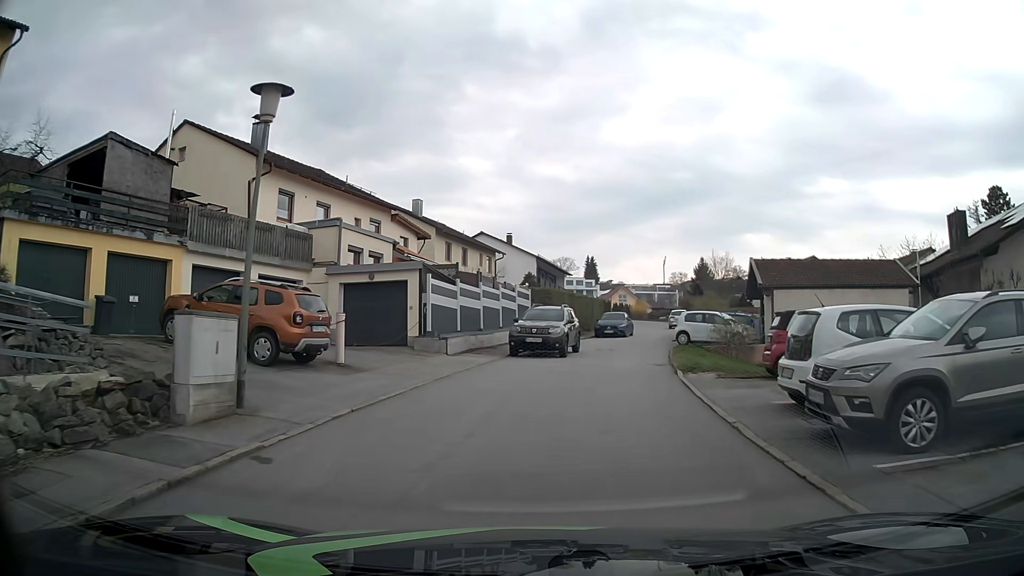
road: residential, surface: asphalt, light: Day
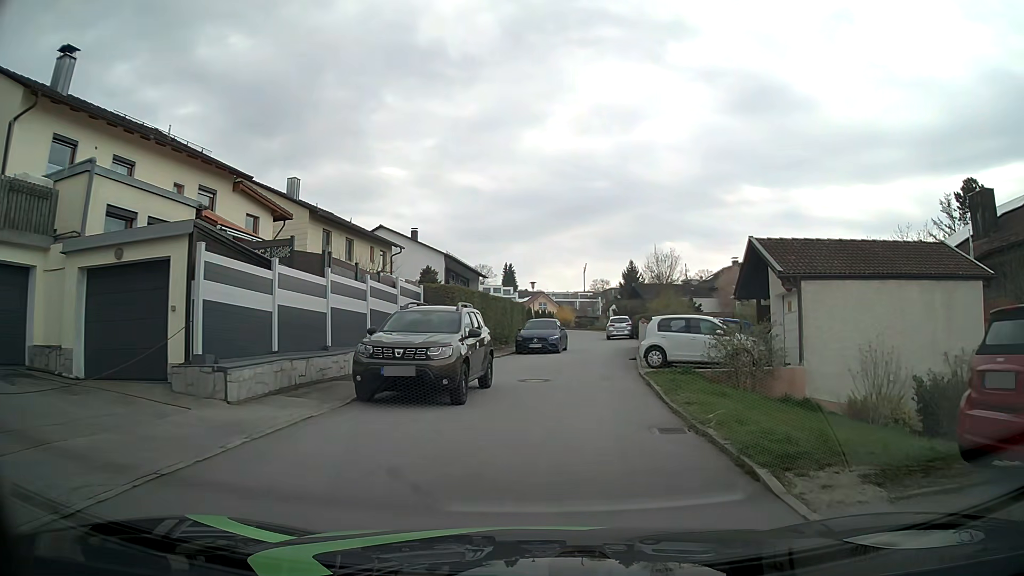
(+0.6, +10.4) m; +7°
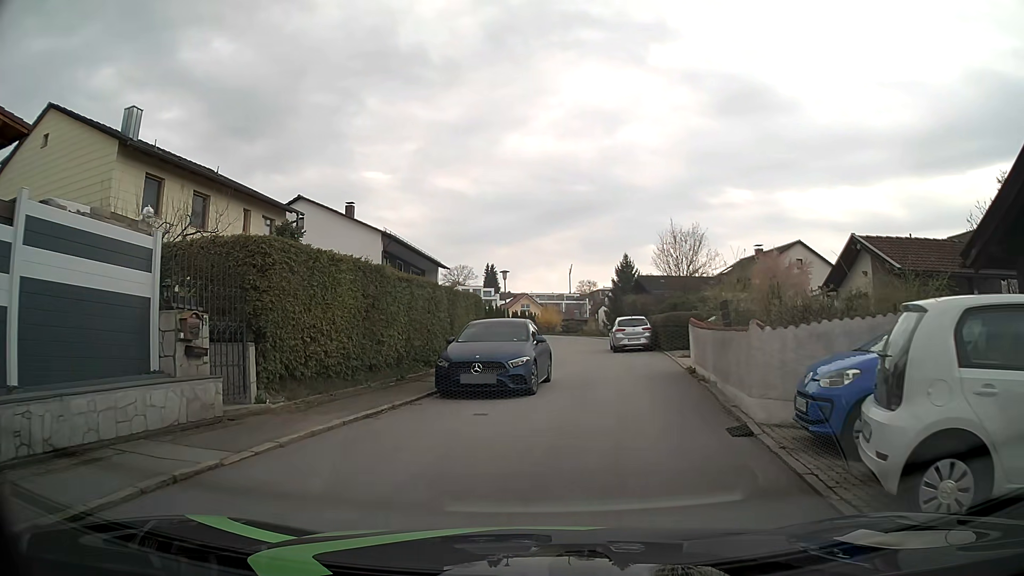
(+0.8, +14.9) m; +2°
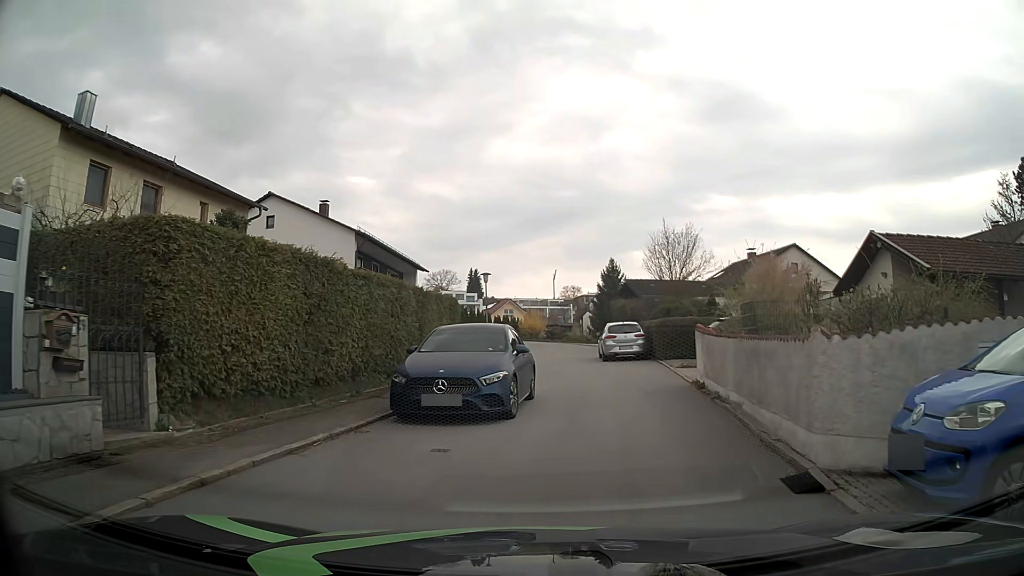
(0.0, +2.5) m; 0°
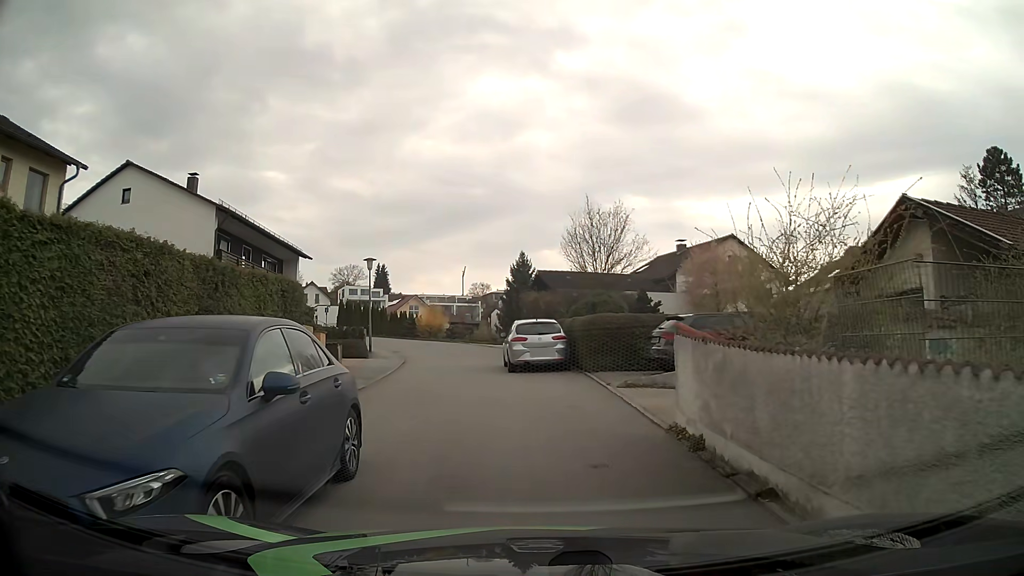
(+0.6, +6.7) m; +8°
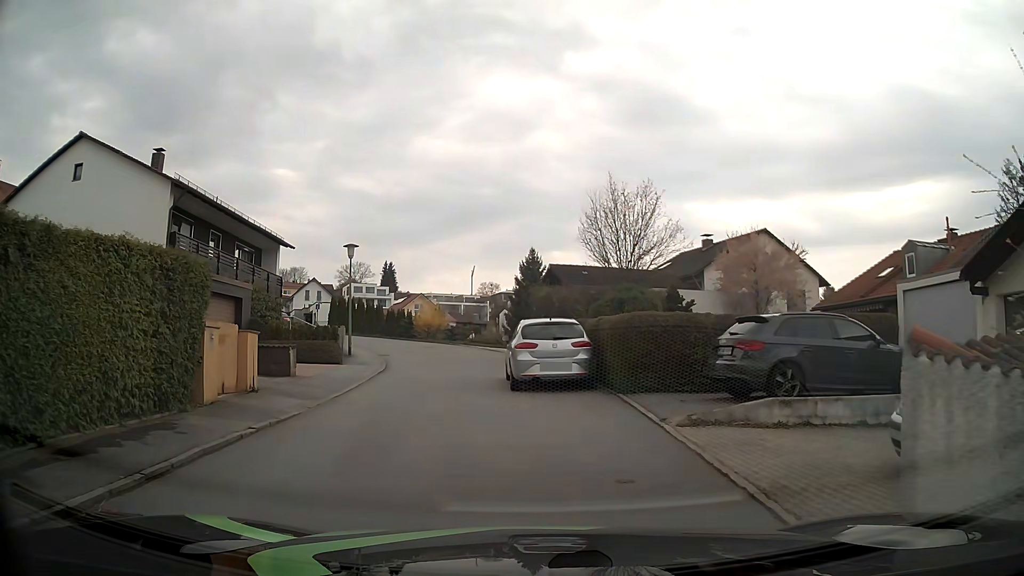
(0.0, +5.1) m; 0°
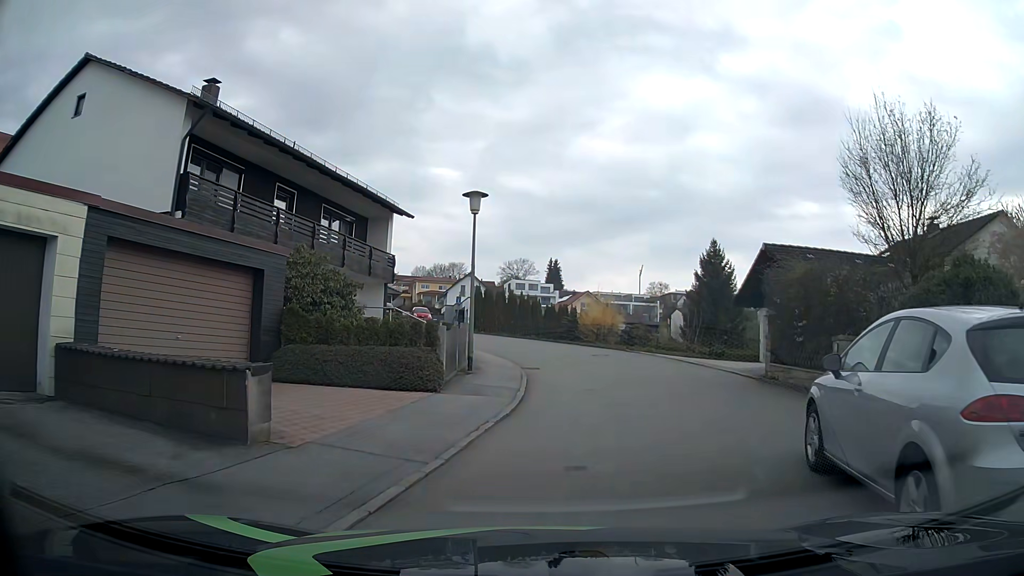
(-1.3, +10.5) m; -13°
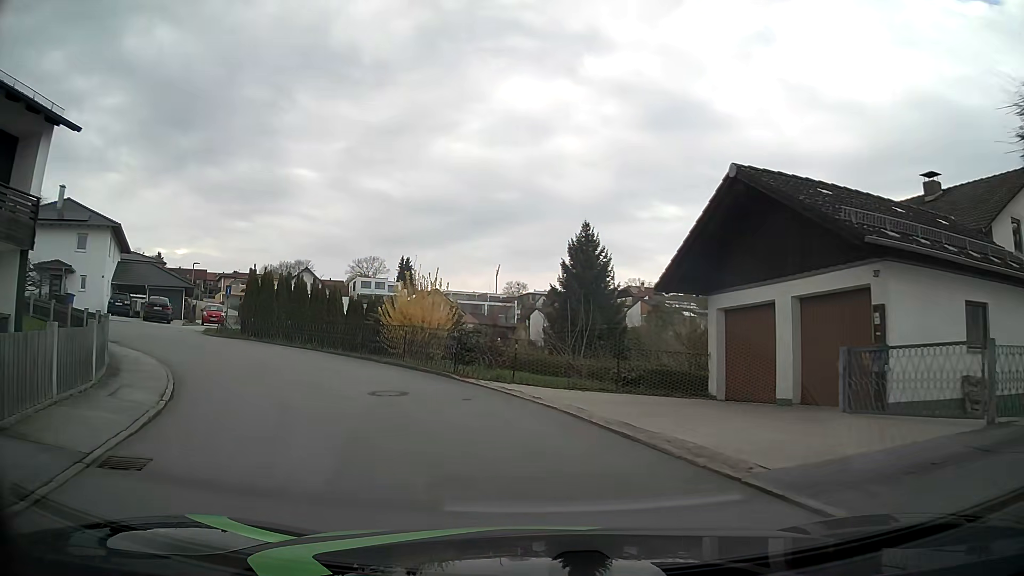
(+2.1, +14.1) m; +12°
(-2, +10) (-6, +19) (-14, +25) (-23, +29) (-33, +28) (-42, +24) (-49, +17) (-55, +9) (-60, 0) (-64, -9) m
